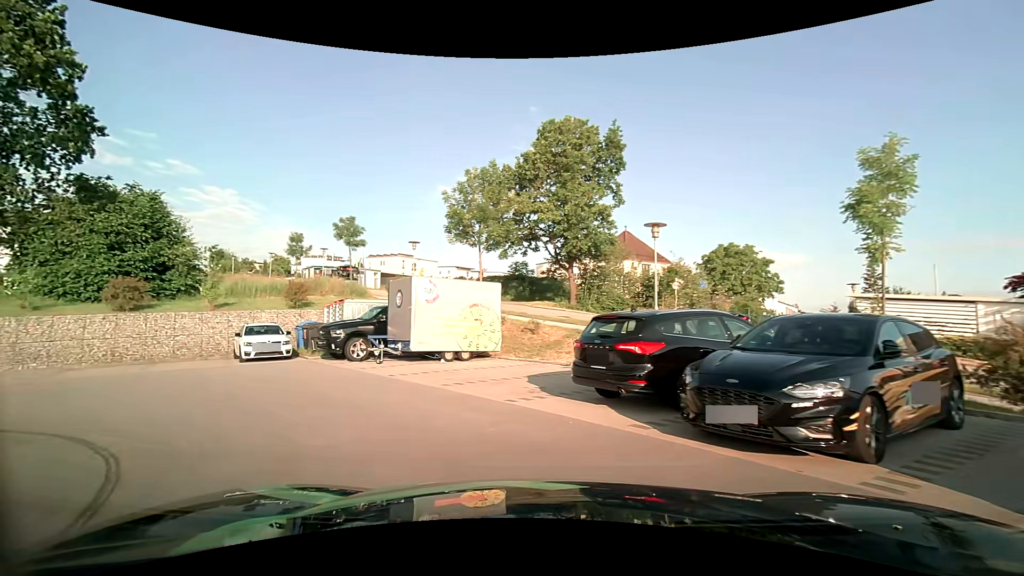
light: Day
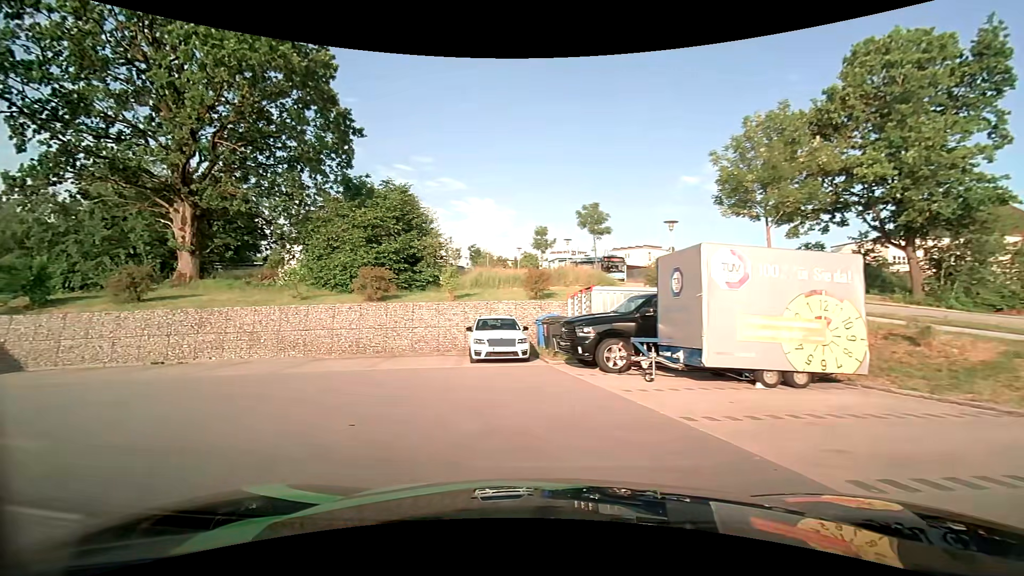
(-1.4, +5.7) m; -27°
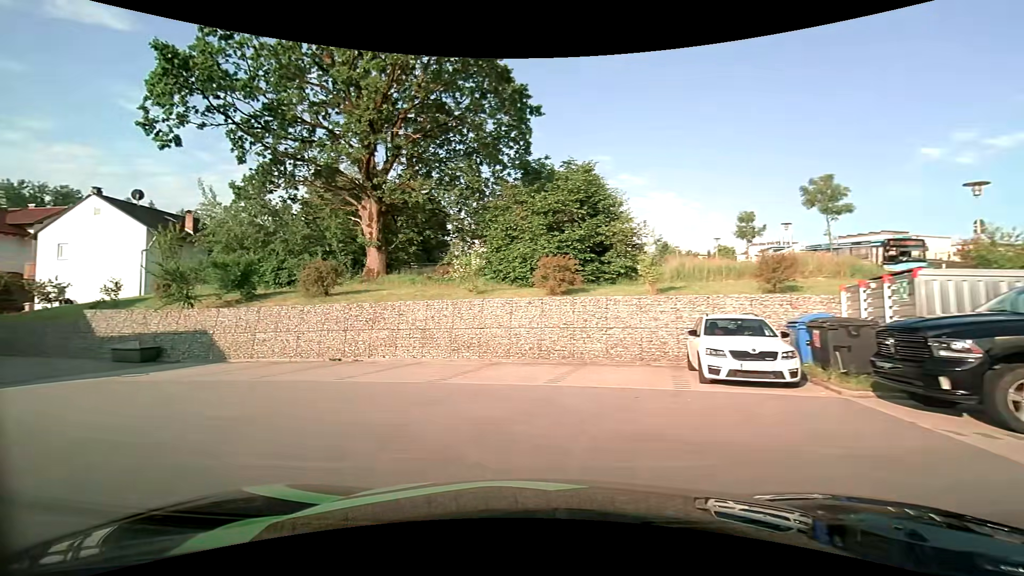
(-0.8, +4.3) m; -21°
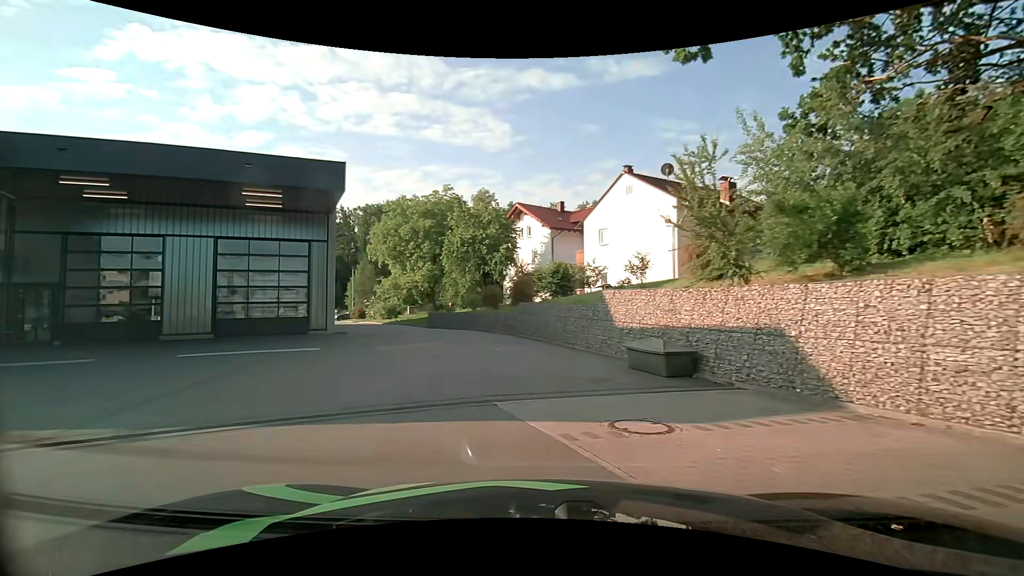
(-6.1, +10.8) m; -55°
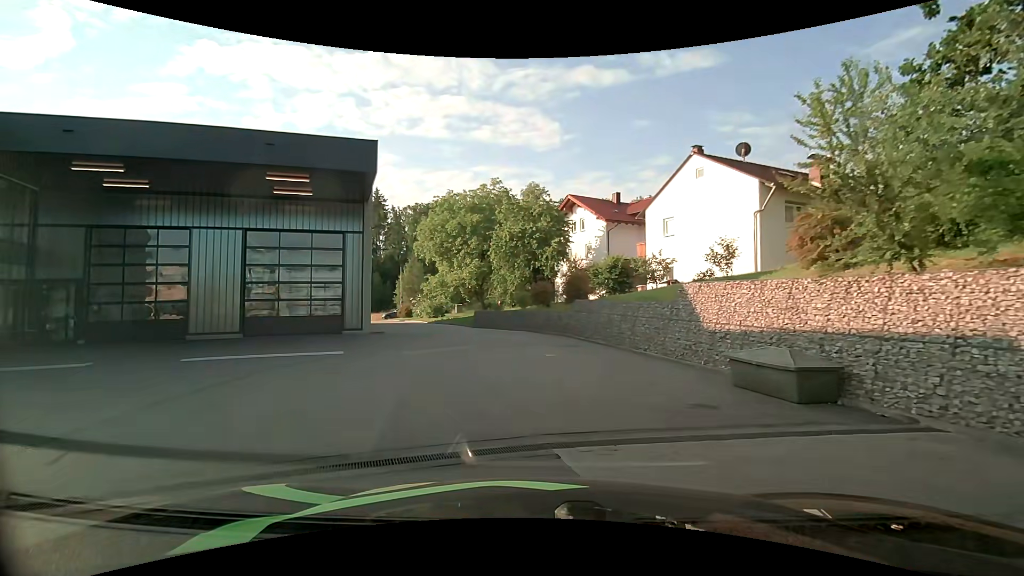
(-0.2, +2.9) m; -6°
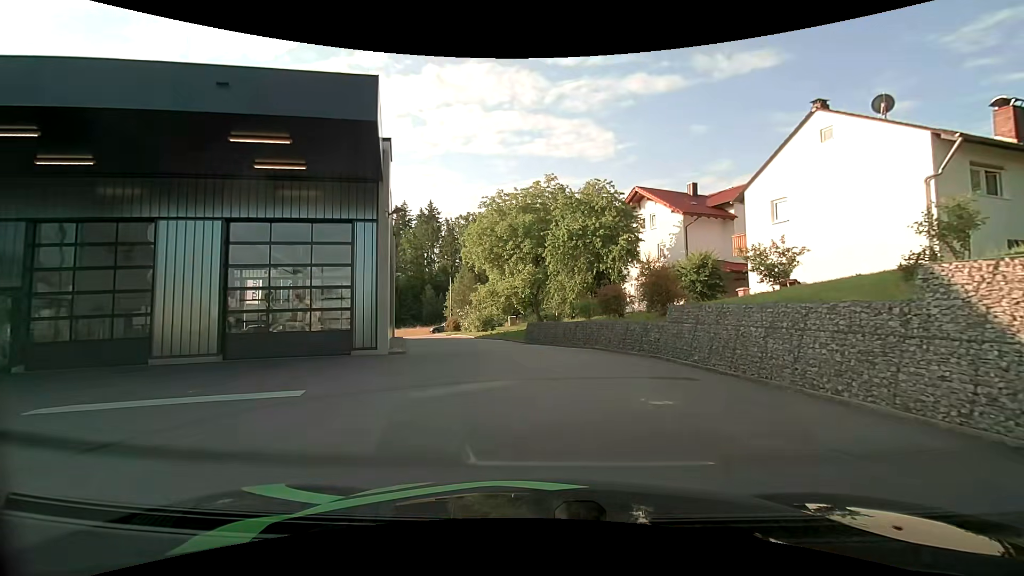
(-0.4, +6.1) m; -7°
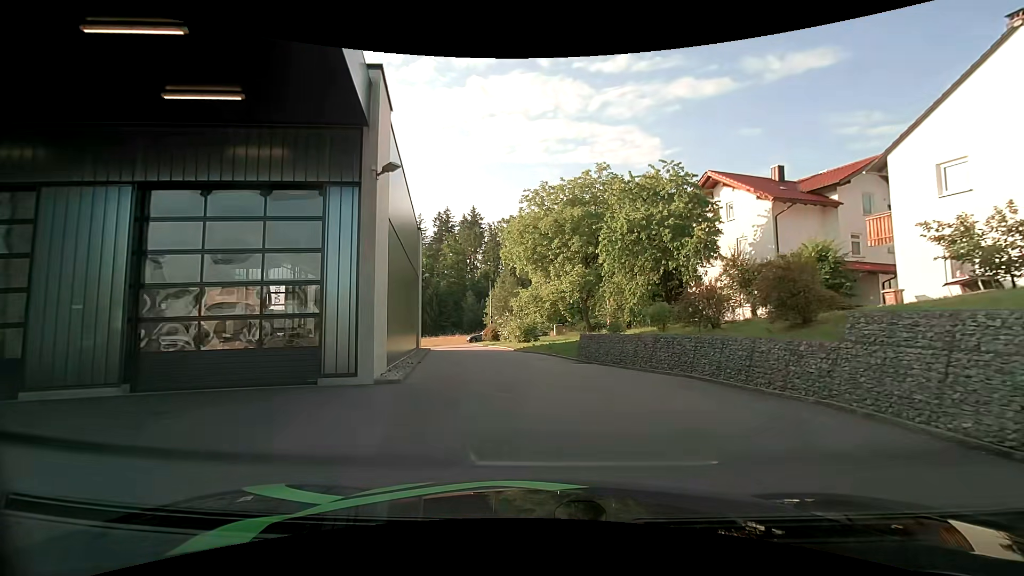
(-0.2, +6.1) m; -3°
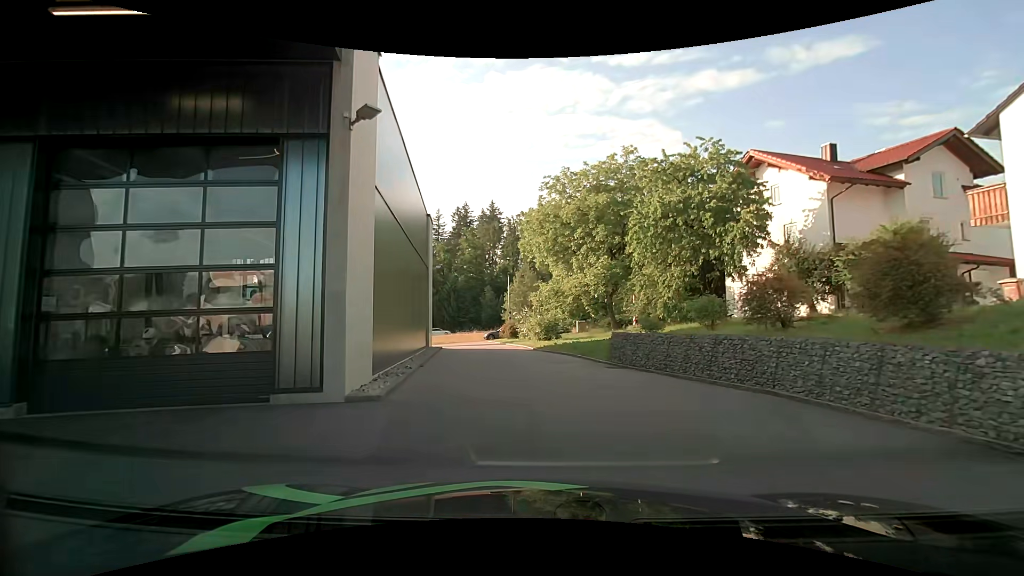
(-0.1, +3.0) m; -3°
